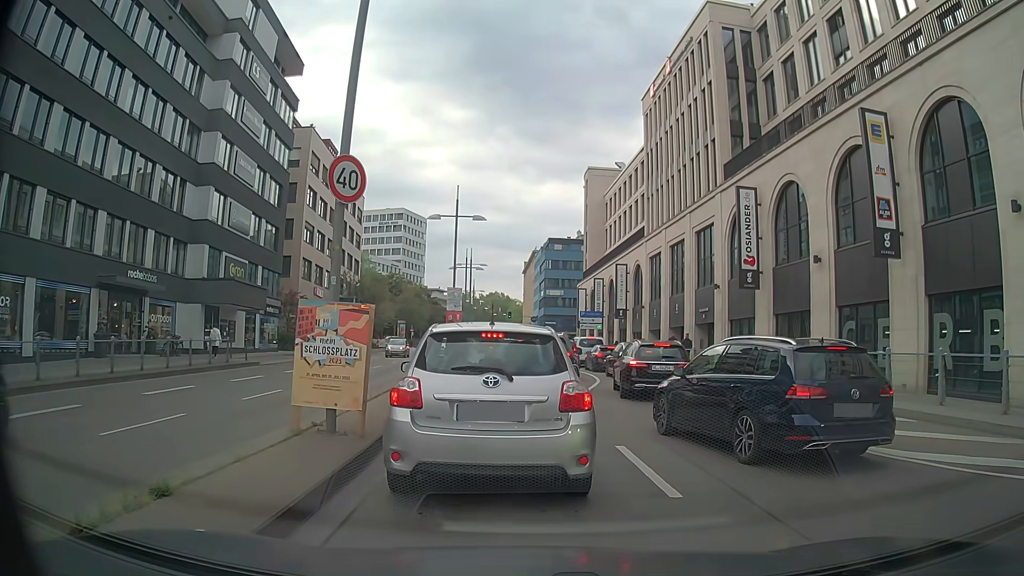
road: primary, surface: asphalt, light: Day
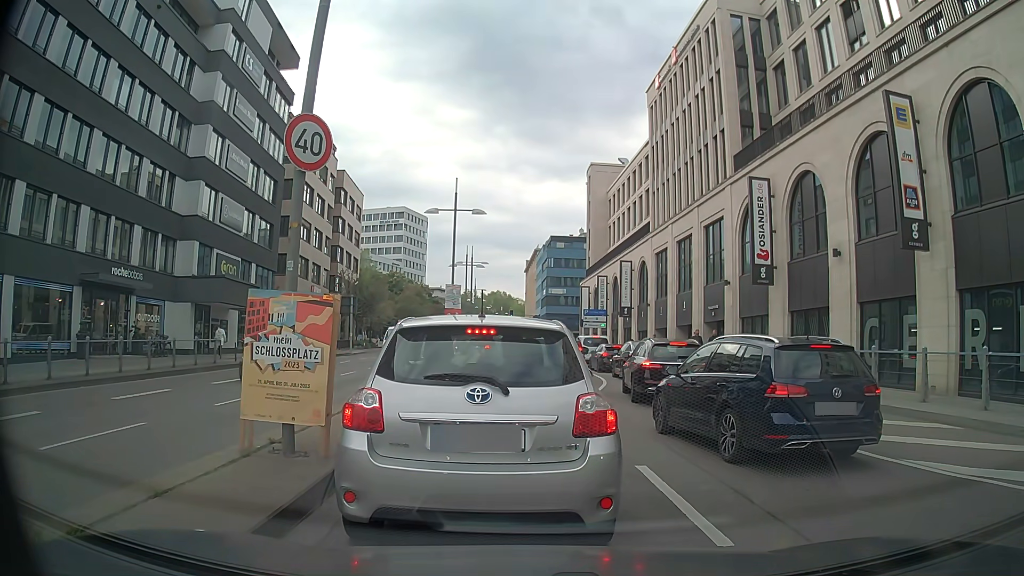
(0.0, +1.5) m; 0°
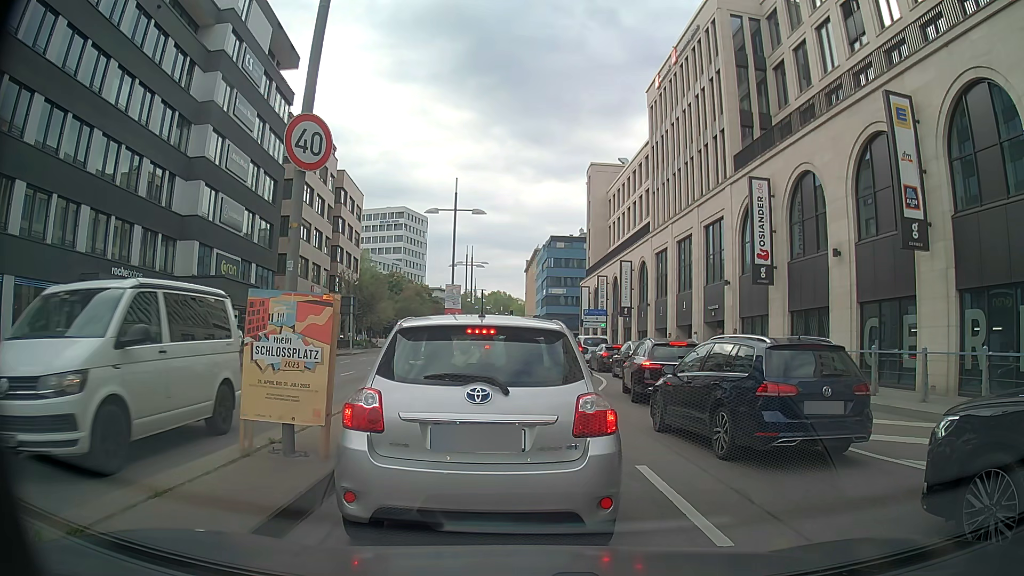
(0.0, 0.0) m; 0°
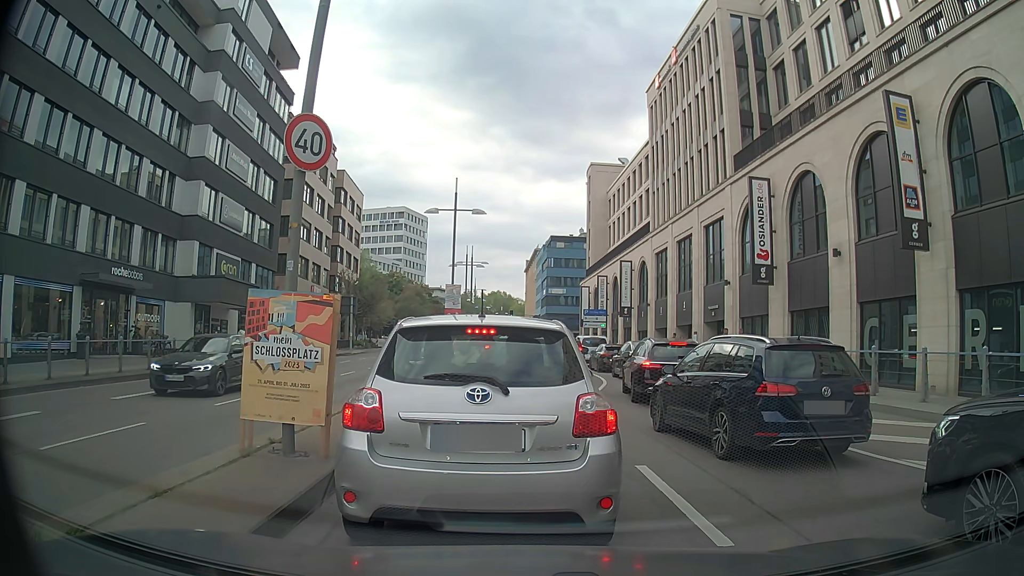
(0.0, 0.0) m; 0°
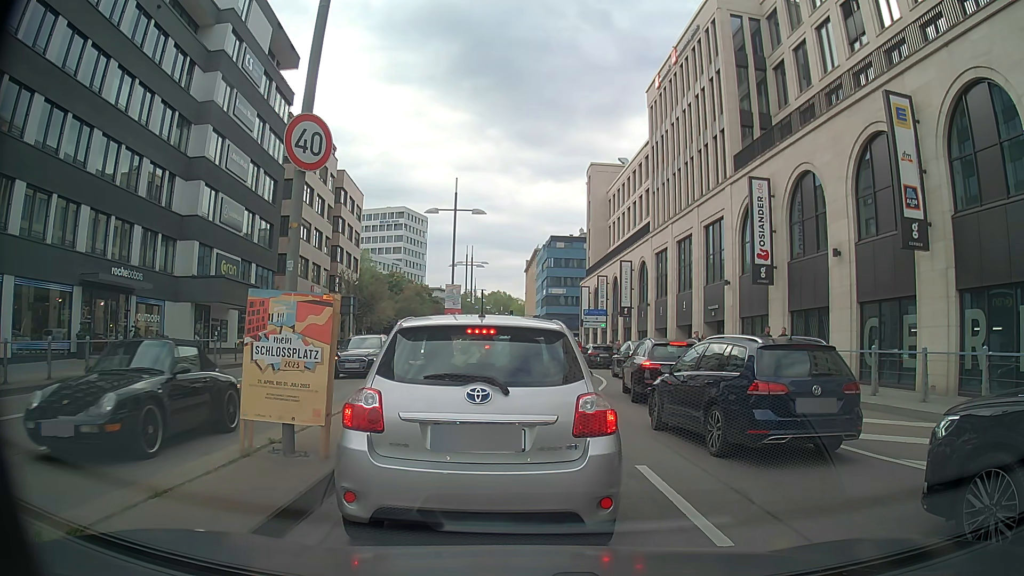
(0.0, 0.0) m; 0°
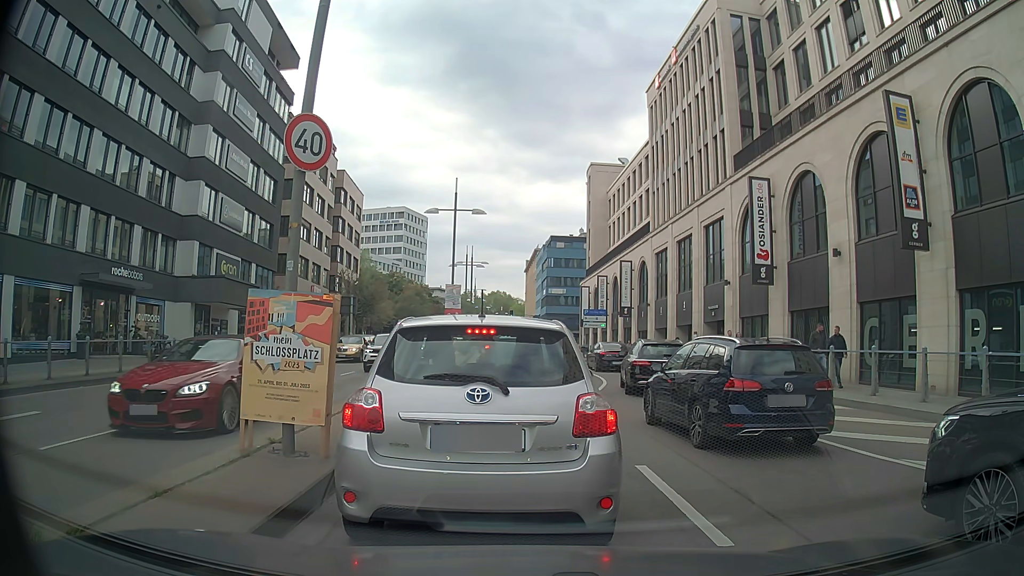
(0.0, 0.0) m; 0°
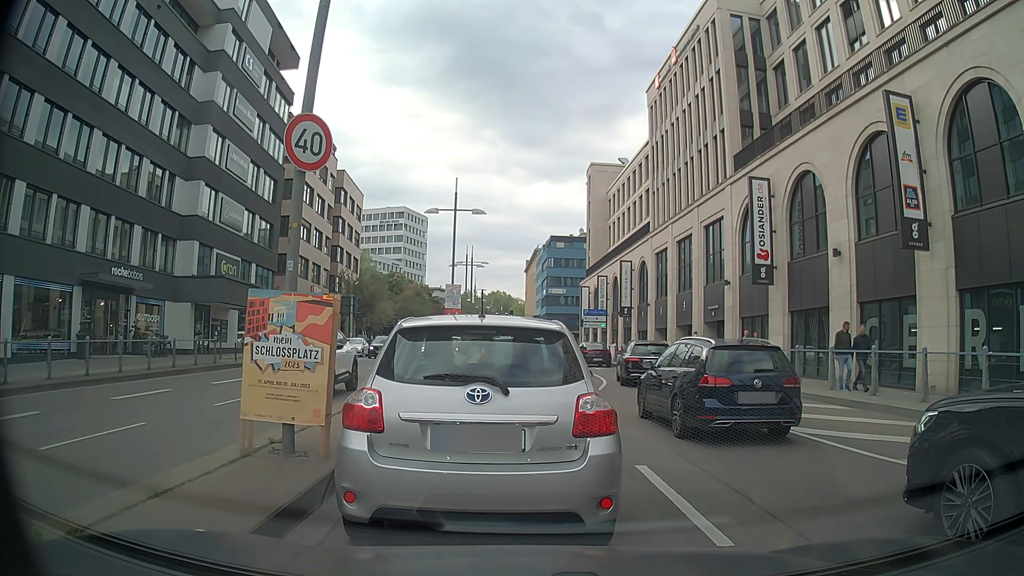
(0.0, 0.0) m; 0°
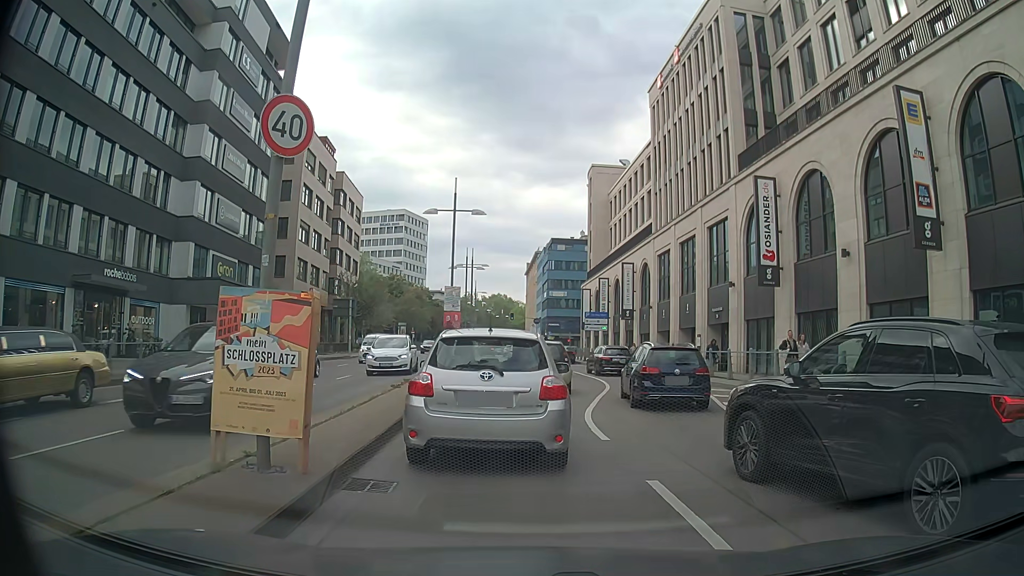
(0.0, +0.7) m; 0°
